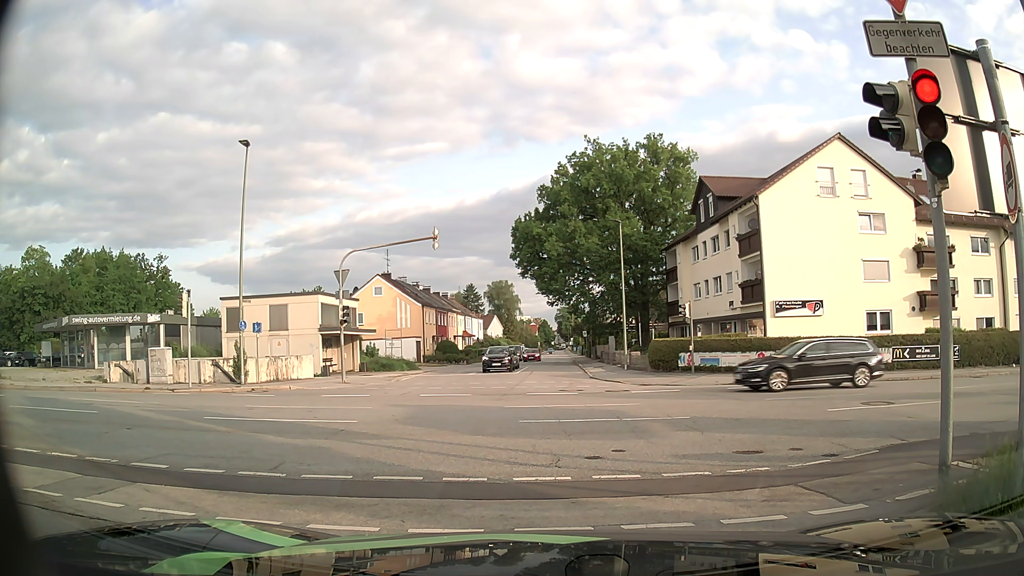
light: Day
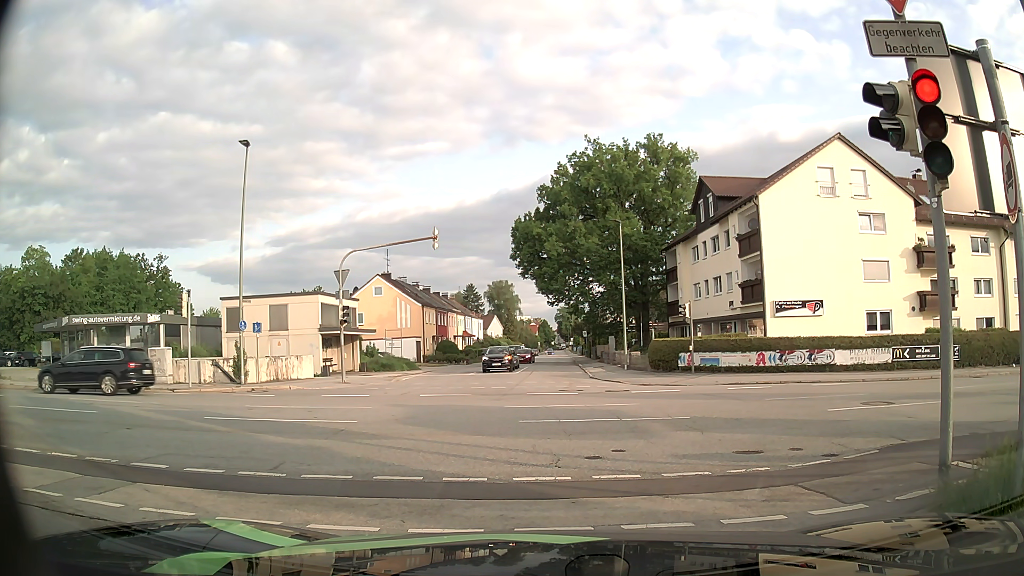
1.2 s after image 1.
(0.0, 0.0) m; 0°
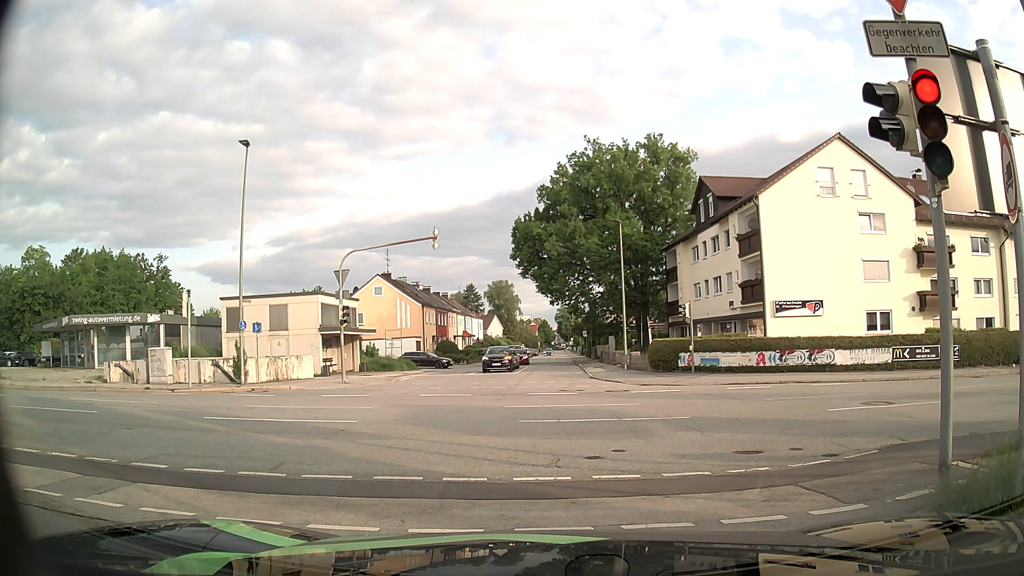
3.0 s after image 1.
(0.0, 0.0) m; 0°
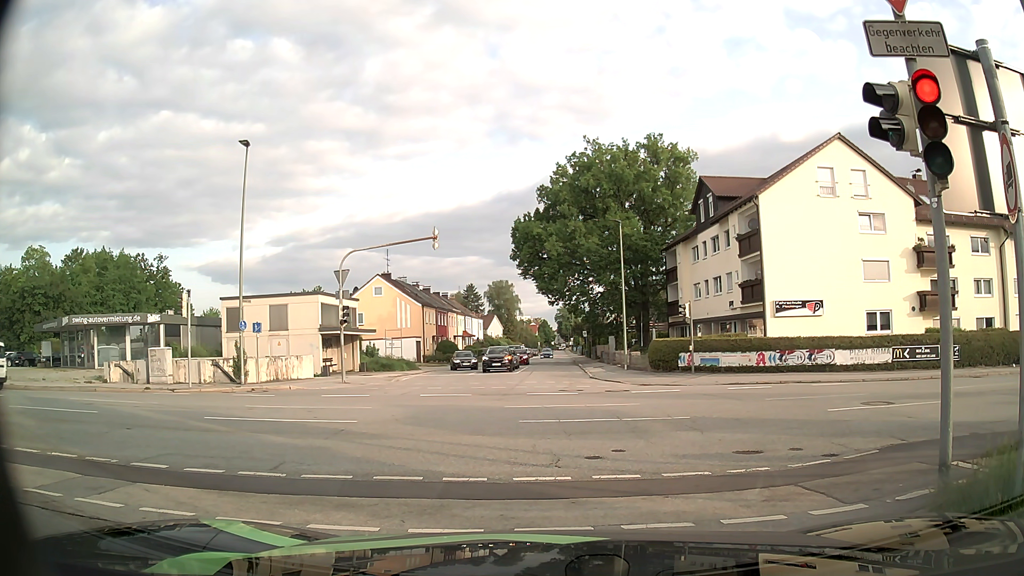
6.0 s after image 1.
(0.0, 0.0) m; 0°
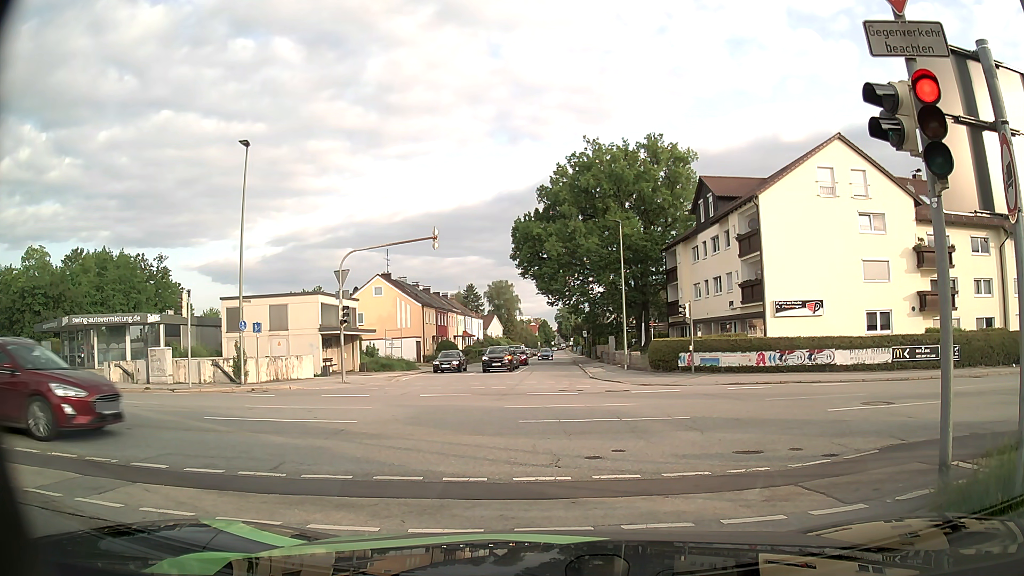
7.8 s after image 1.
(0.0, 0.0) m; 0°
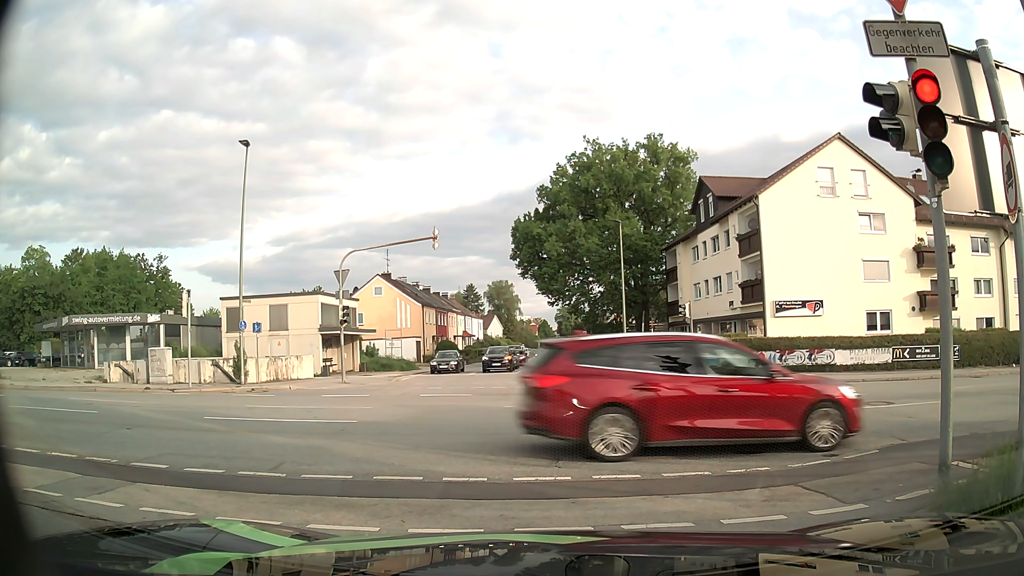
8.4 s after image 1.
(0.0, 0.0) m; 0°
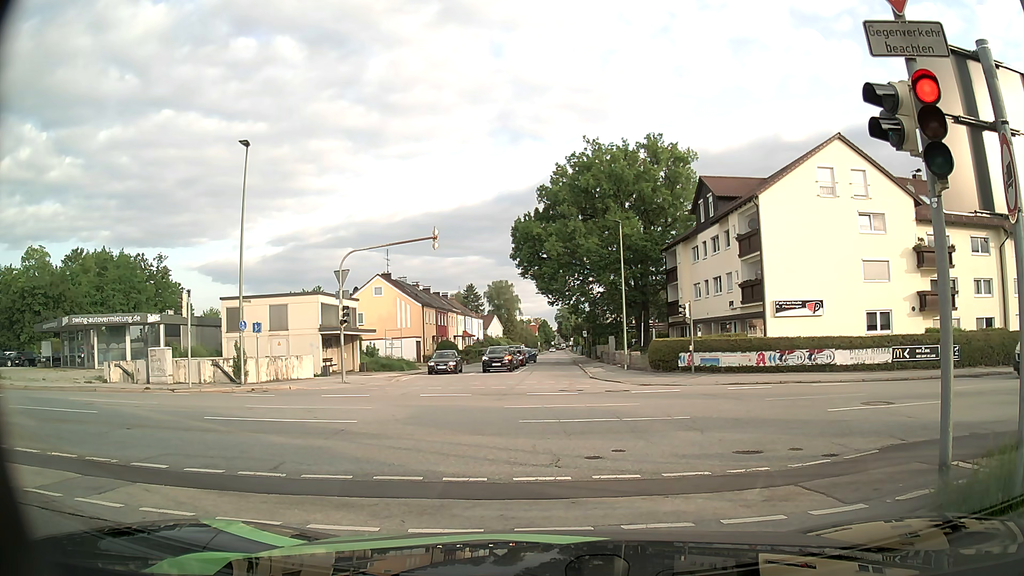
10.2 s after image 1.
(0.0, 0.0) m; 0°
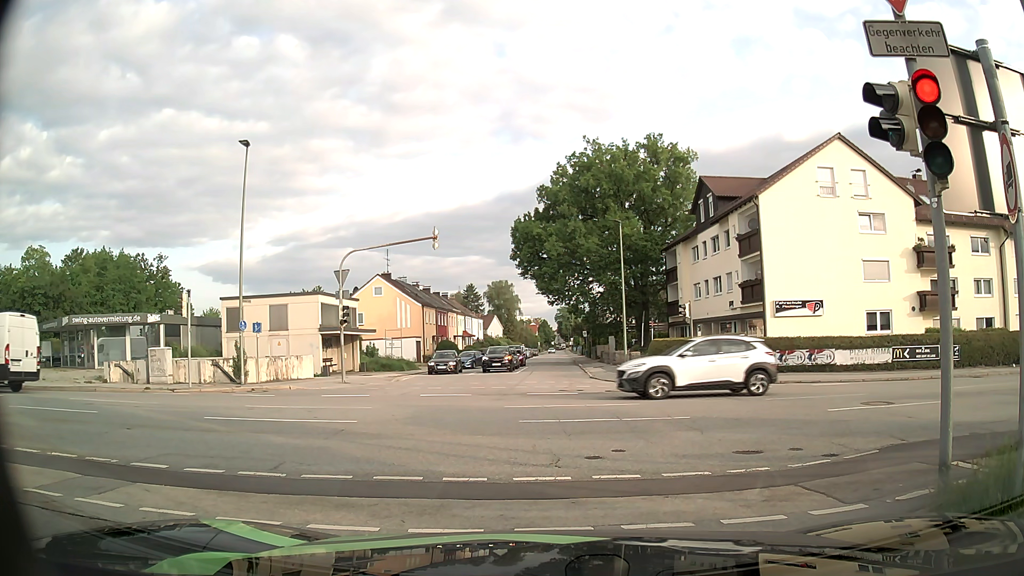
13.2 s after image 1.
(0.0, 0.0) m; 0°
